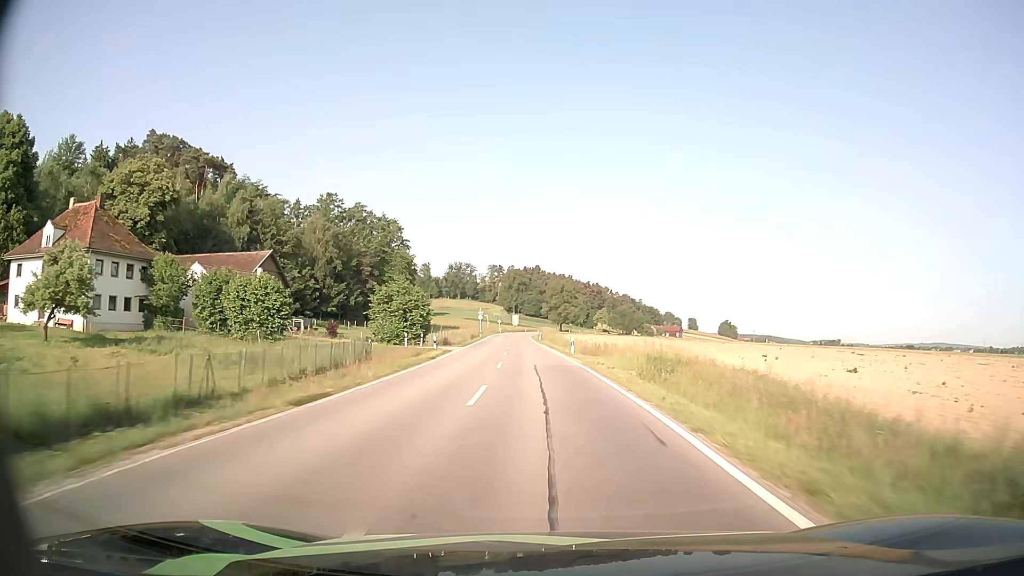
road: secondary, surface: asphalt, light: Day
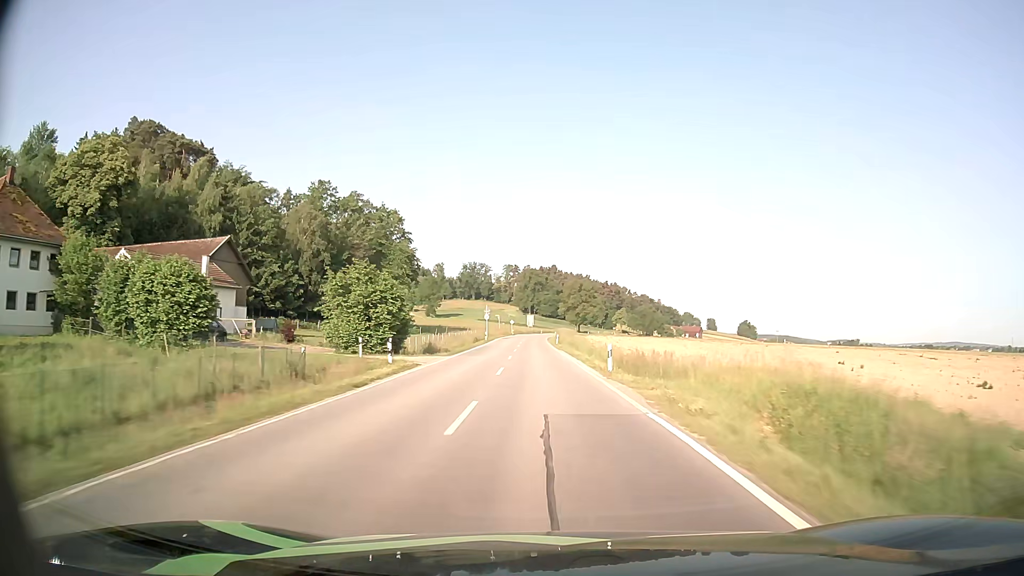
(-0.2, +14.3) m; -2°
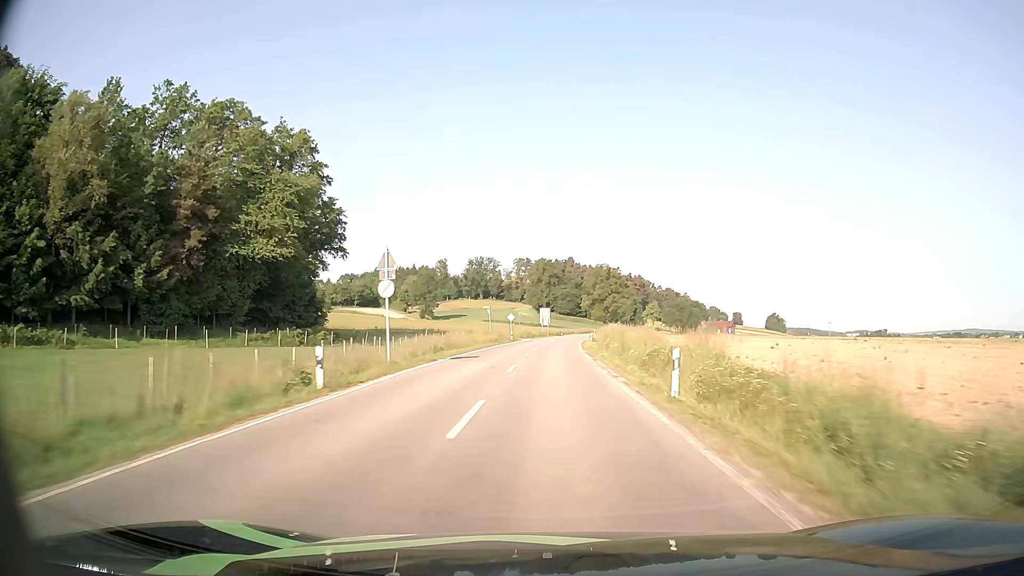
(-1.4, +57.9) m; -1°
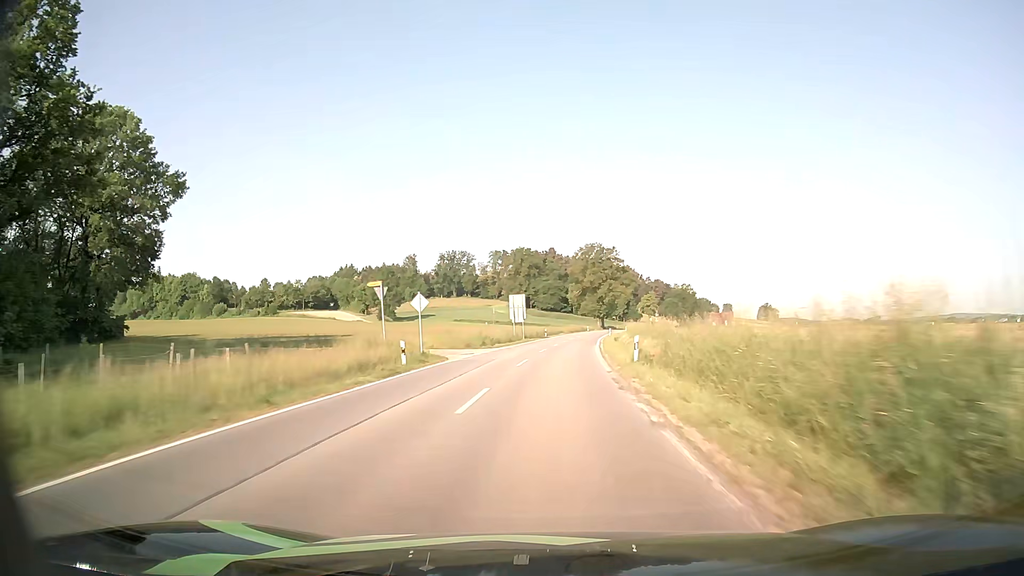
(+0.6, +43.0) m; +2°
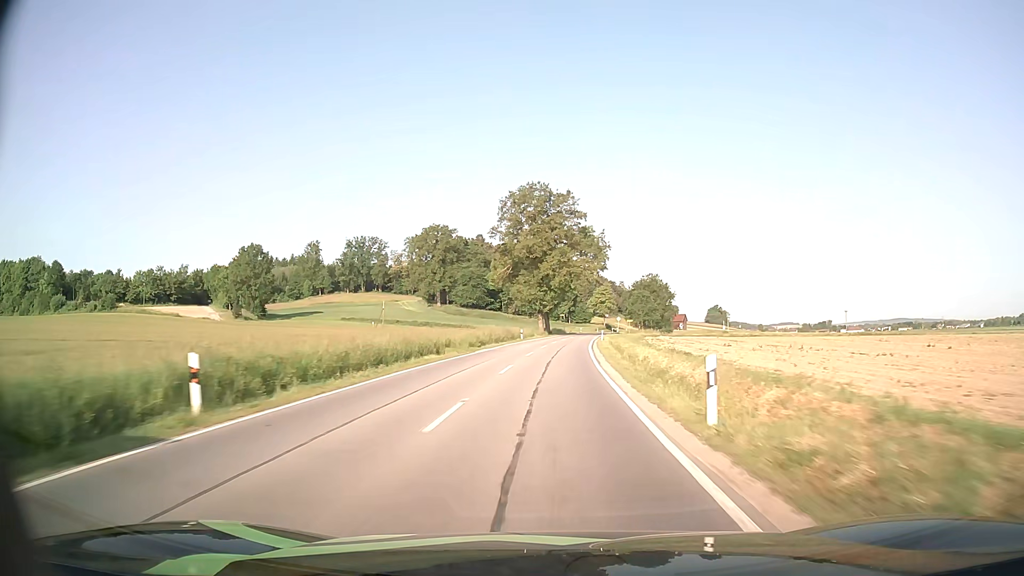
(+3.6, +70.2) m; +5°
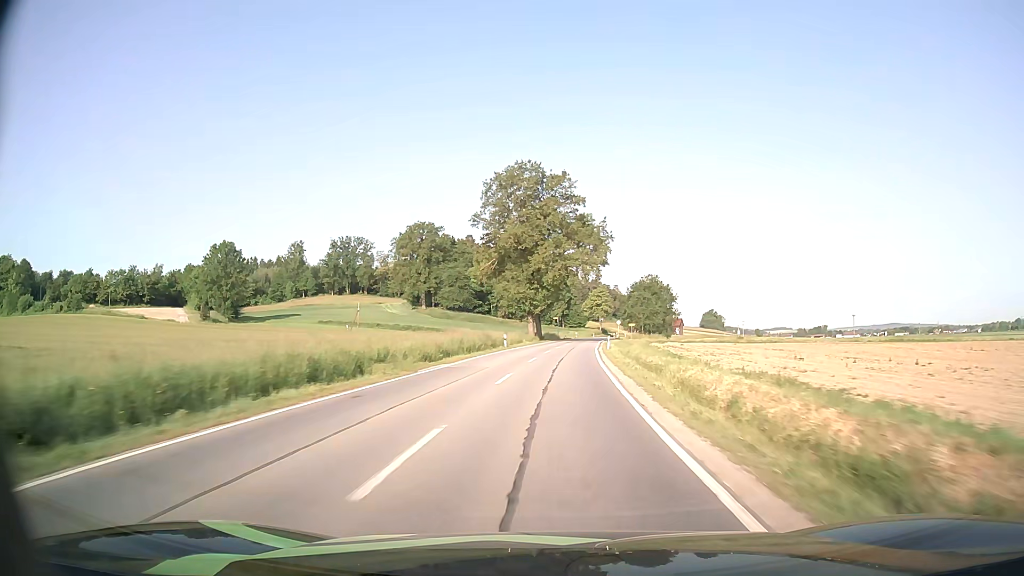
(+0.1, +14.1) m; 0°
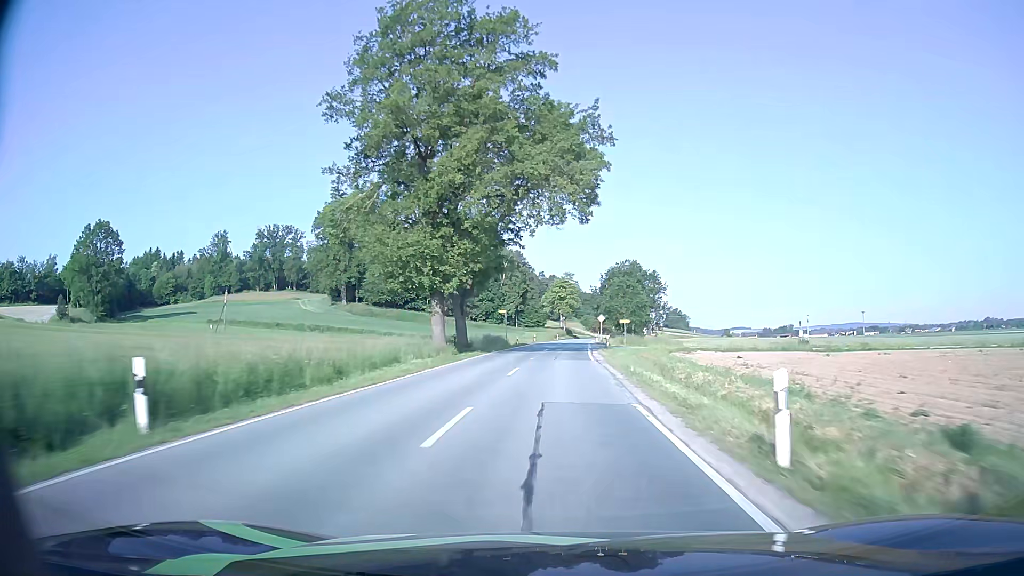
(+1.5, +42.3) m; +4°
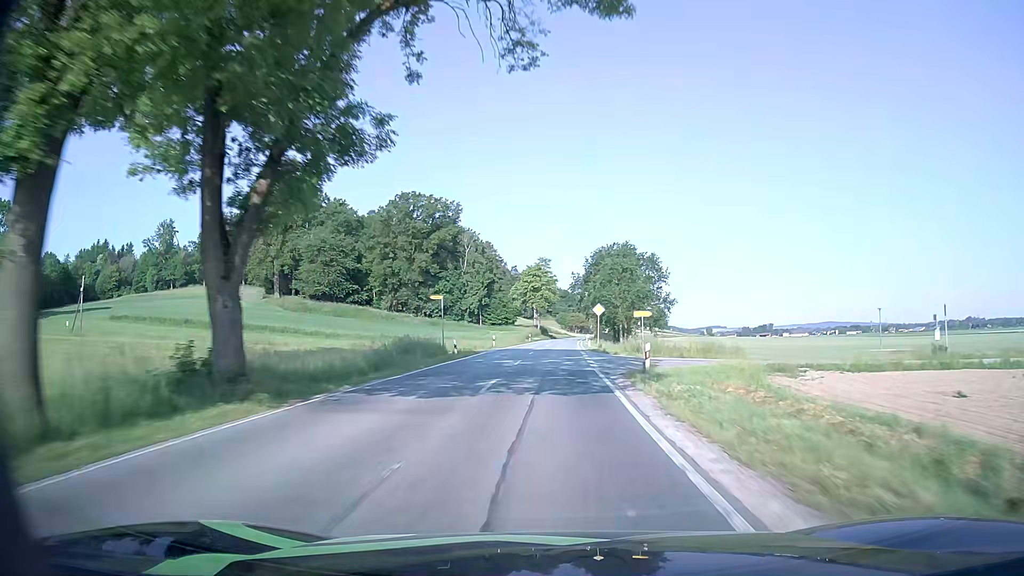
(+0.6, +28.5) m; +2°
(0, +10) (0, +20) (0, +30) (+1, +40) (+1, +50) (+1, +60) (+1, +70) (+2, +80) (+3, +90) (+3, +100) m
